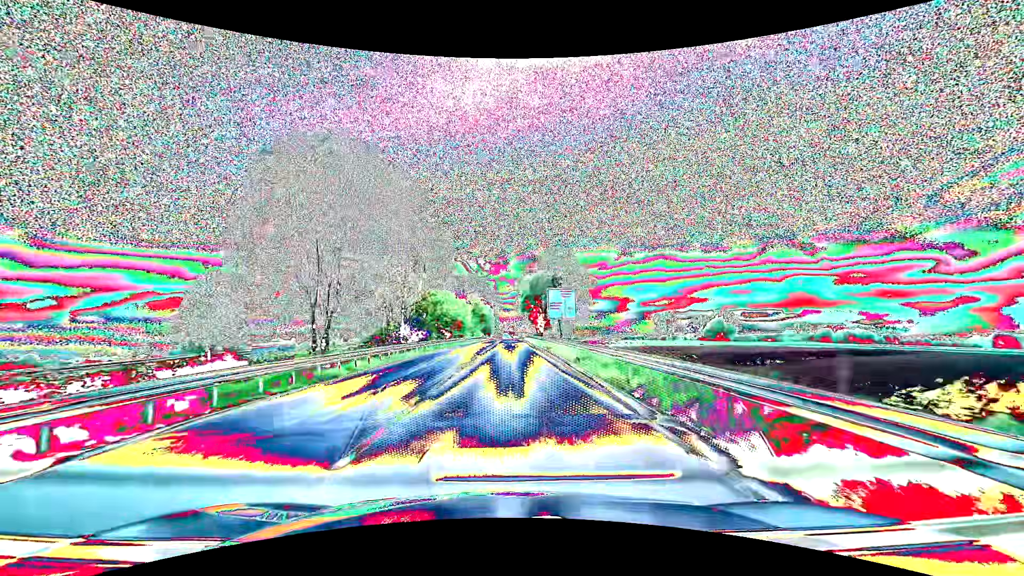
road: primary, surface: asphalt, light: Day
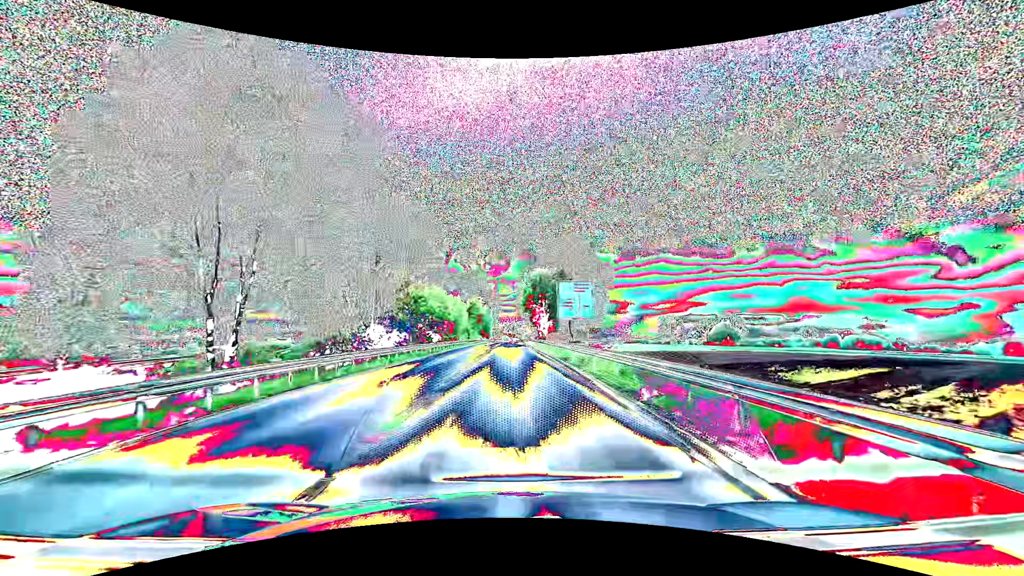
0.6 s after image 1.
(0.0, +10.4) m; 0°
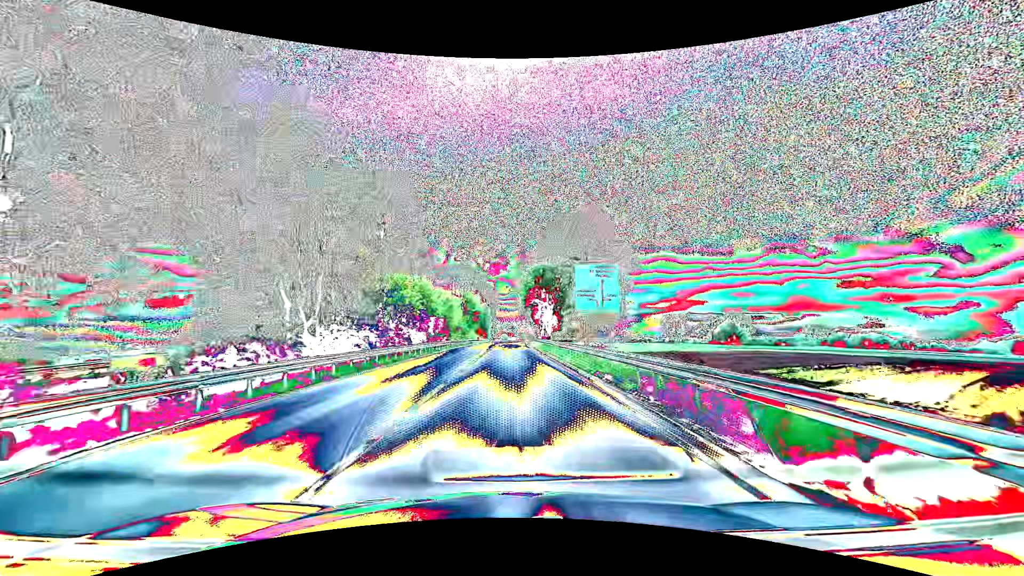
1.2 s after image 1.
(0.0, +10.4) m; 0°
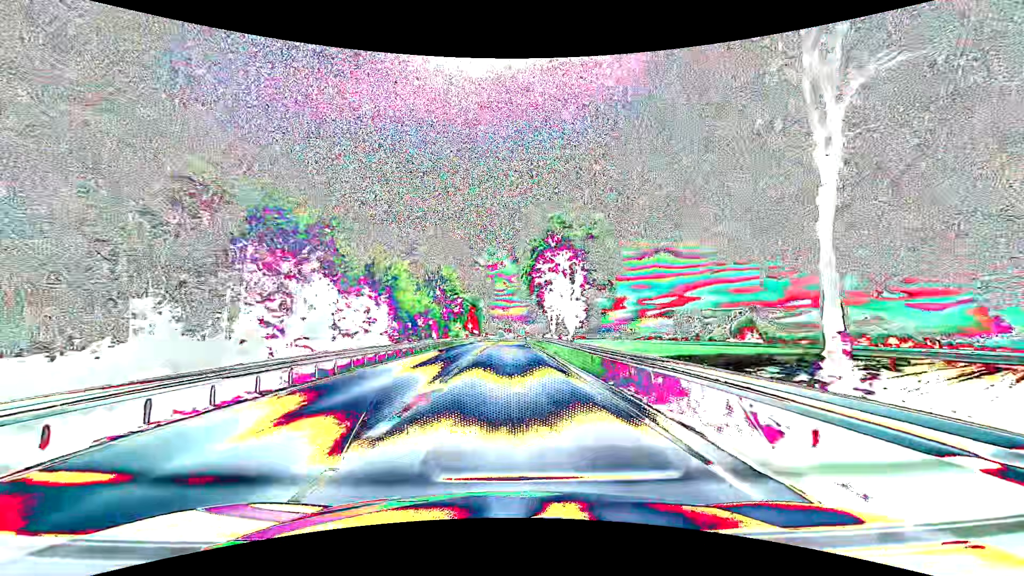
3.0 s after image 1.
(+0.1, +31.6) m; 0°
(0, +10) (0, +20) (0, +30) (0, +40) (0, +50) (0, +60) (0, +70) (+1, +80) (+1, +90) (+1, +100) m
